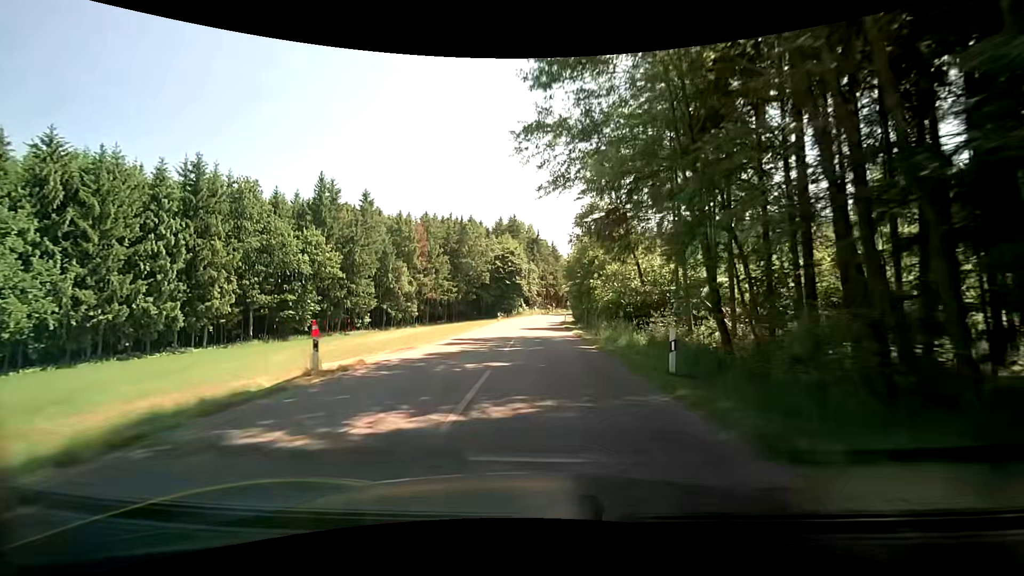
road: tertiary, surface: asphalt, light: Day
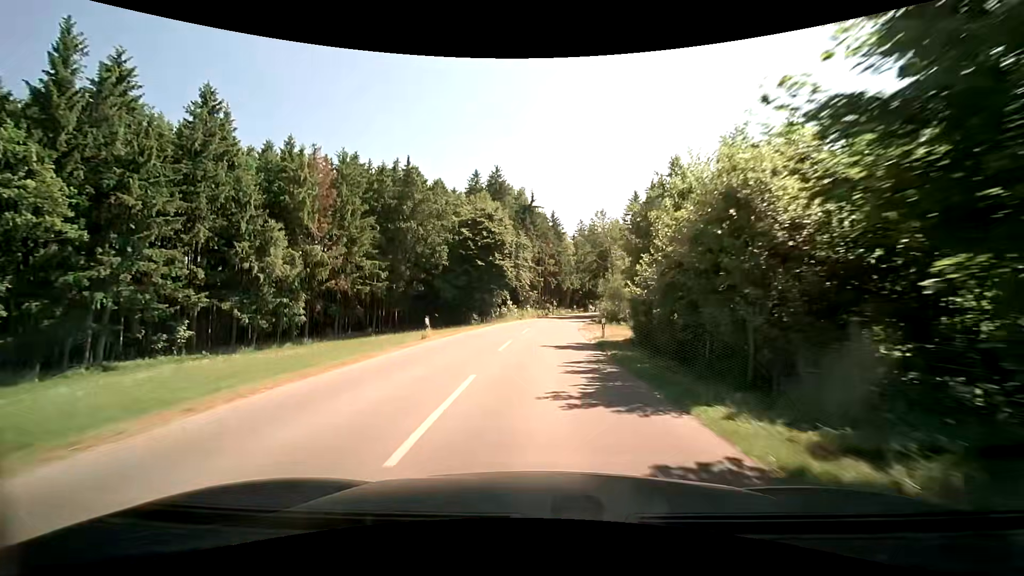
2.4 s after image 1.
(+0.2, +37.1) m; +1°
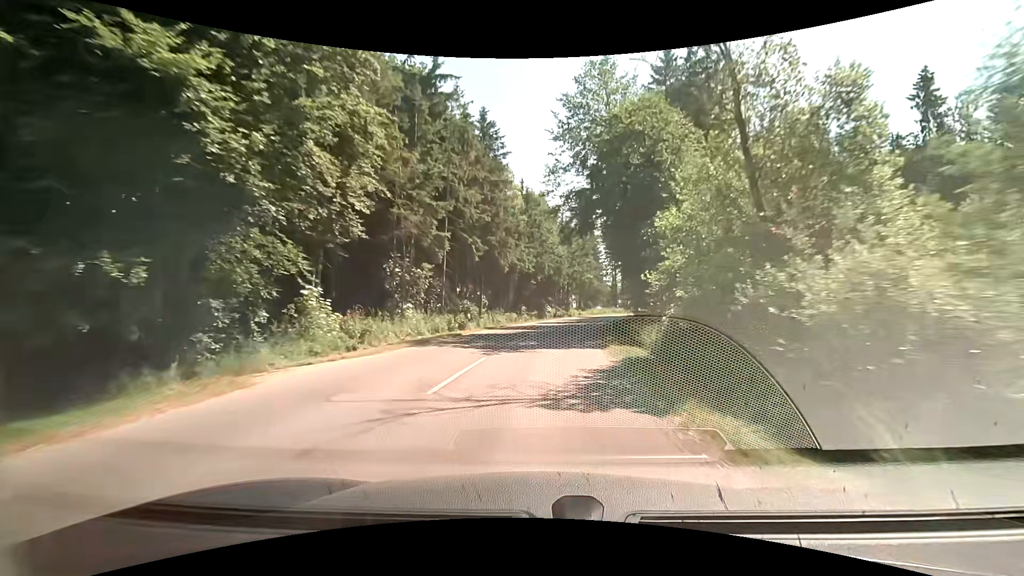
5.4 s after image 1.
(+2.1, +44.4) m; +7°
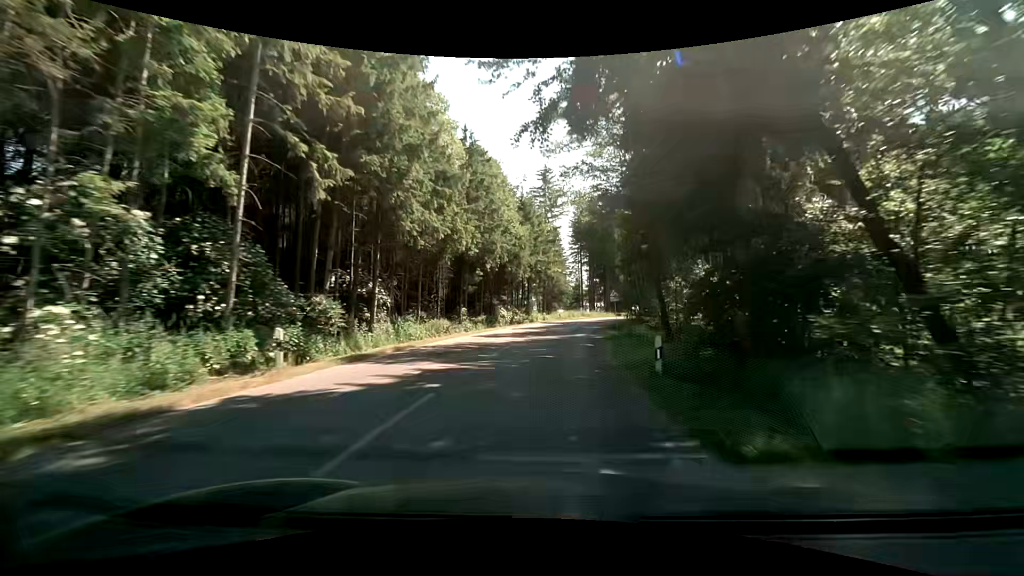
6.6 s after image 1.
(+0.7, +17.4) m; +5°
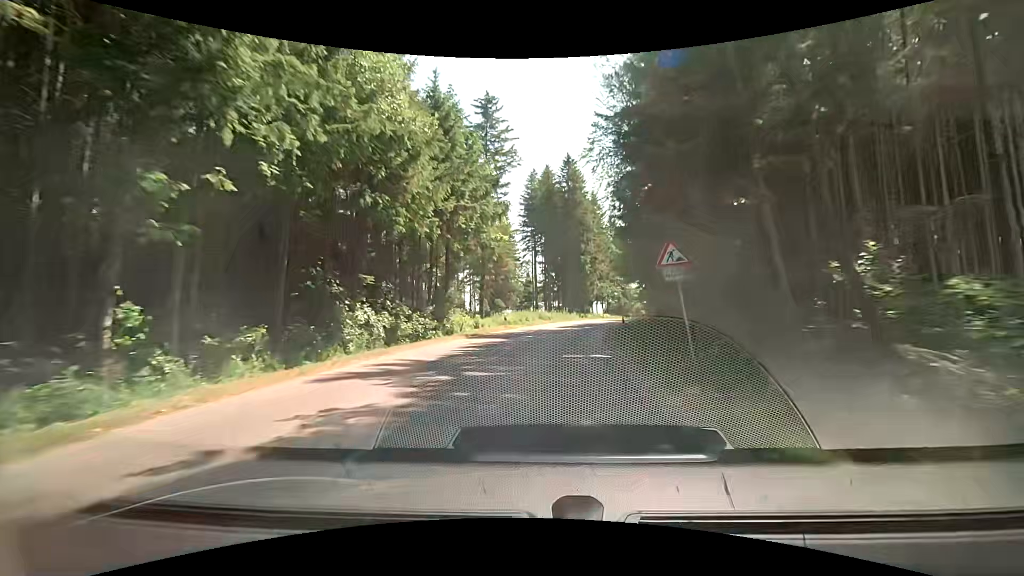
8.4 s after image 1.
(+1.2, +25.7) m; +6°
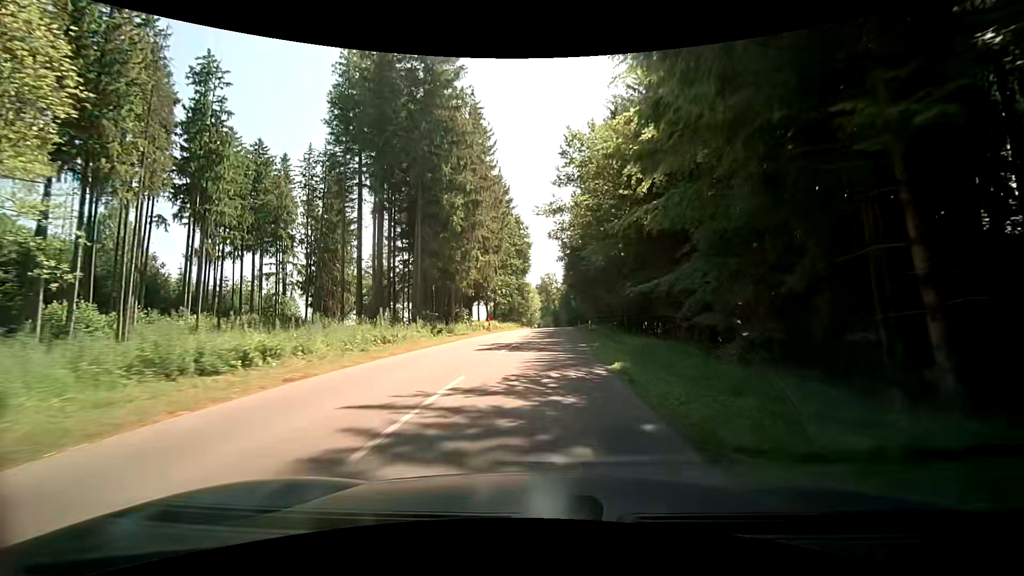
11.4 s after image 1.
(+4.9, +42.9) m; +13°
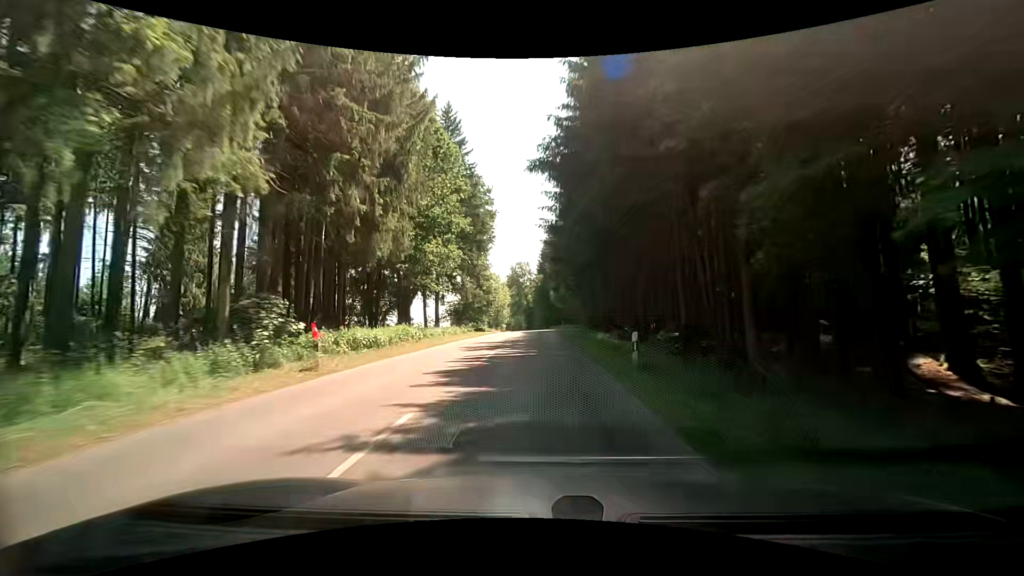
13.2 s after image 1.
(+0.9, +27.6) m; +3°
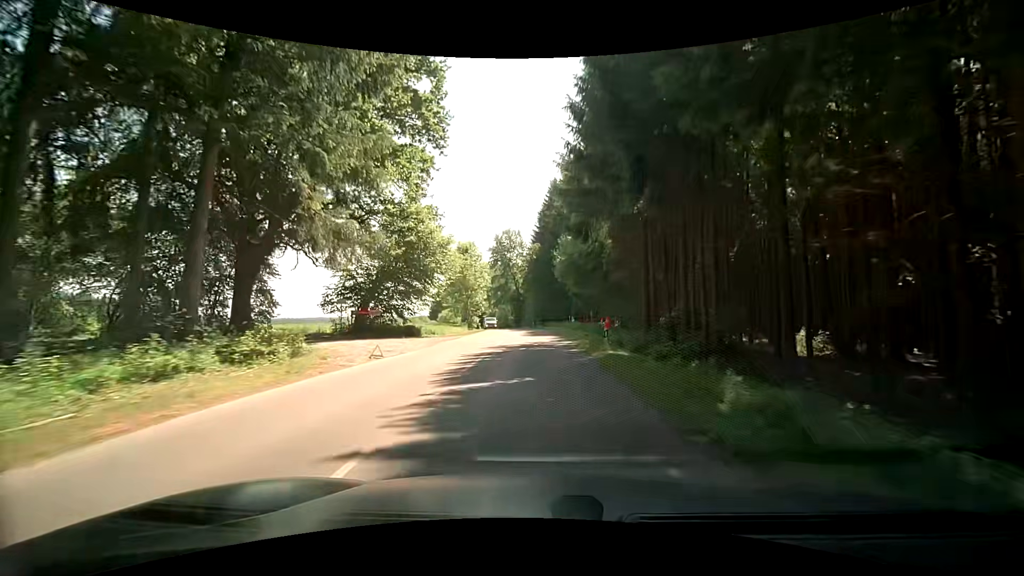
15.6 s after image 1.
(-0.2, +38.3) m; 0°
(0, +10) (0, +20) (0, +30) (0, +40) (0, +50) (-1, +60) (-2, +70) (-3, +80) (-4, +90) (-6, +100) m
